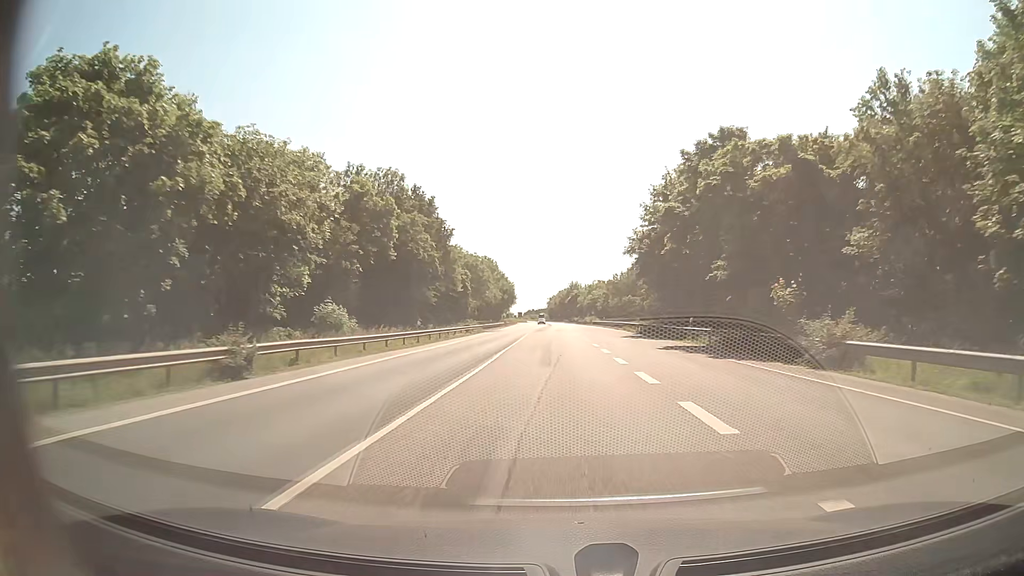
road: primary_link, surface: asphalt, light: Day
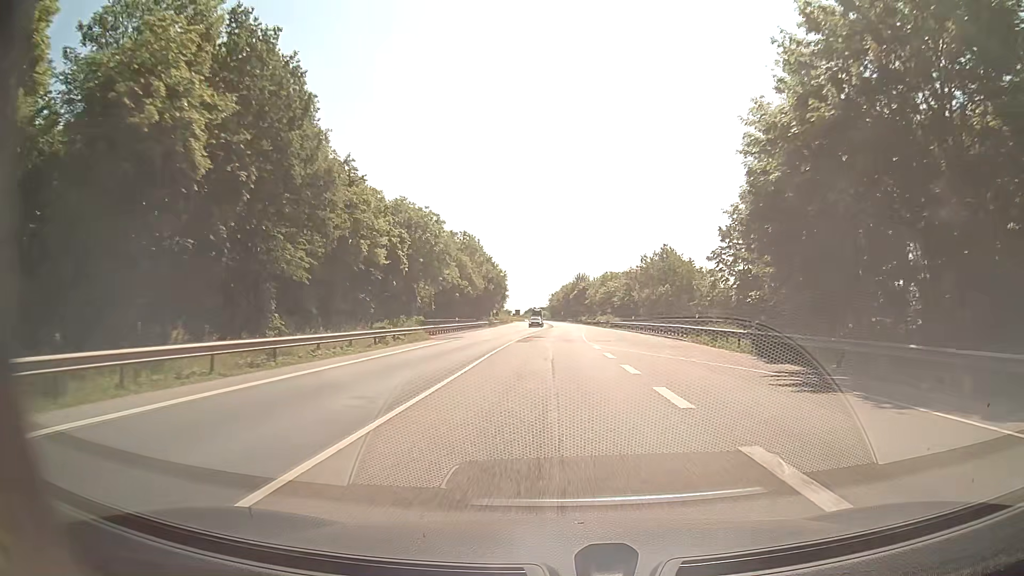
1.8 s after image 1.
(0.0, +33.9) m; 0°
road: secondary
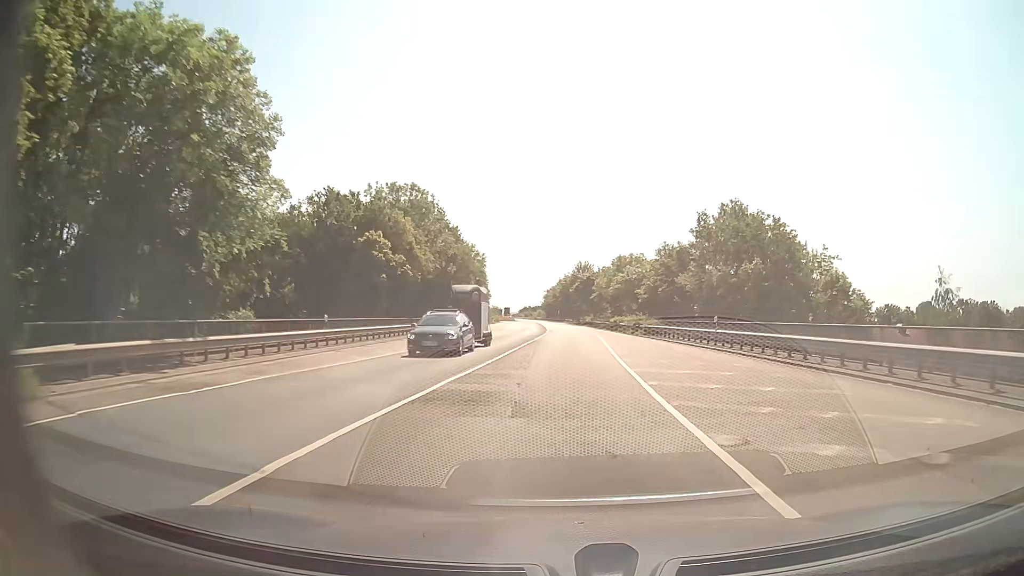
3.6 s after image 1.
(-0.1, +33.9) m; 0°
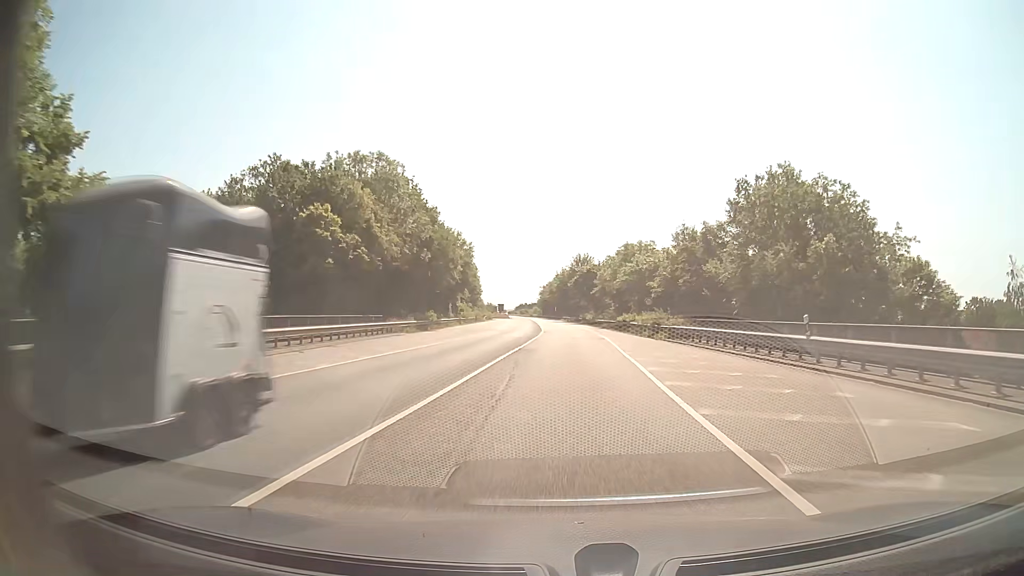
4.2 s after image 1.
(+0.1, +11.3) m; 0°
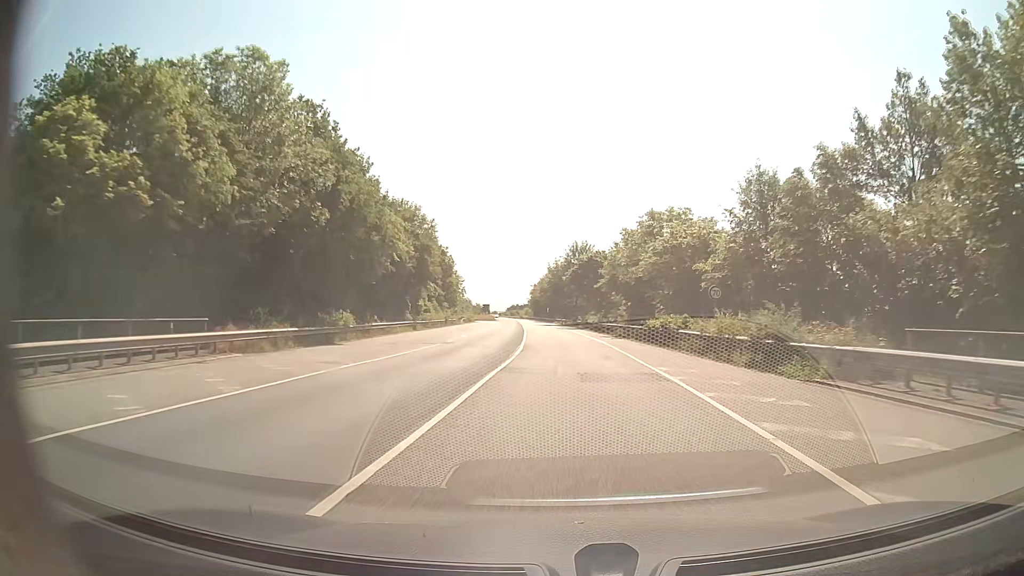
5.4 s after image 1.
(+0.1, +22.6) m; +1°
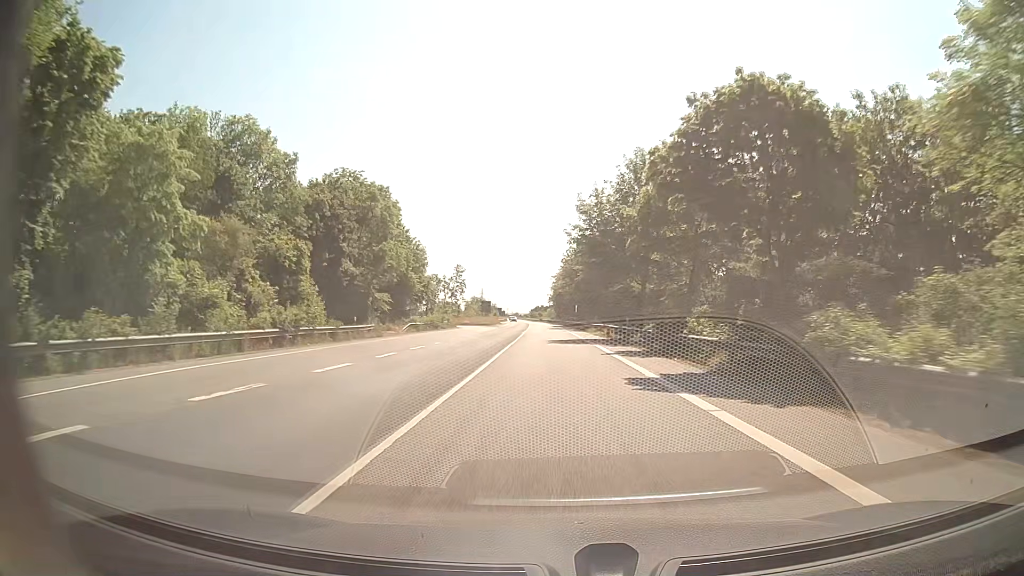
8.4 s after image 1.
(-0.8, +56.4) m; -2°
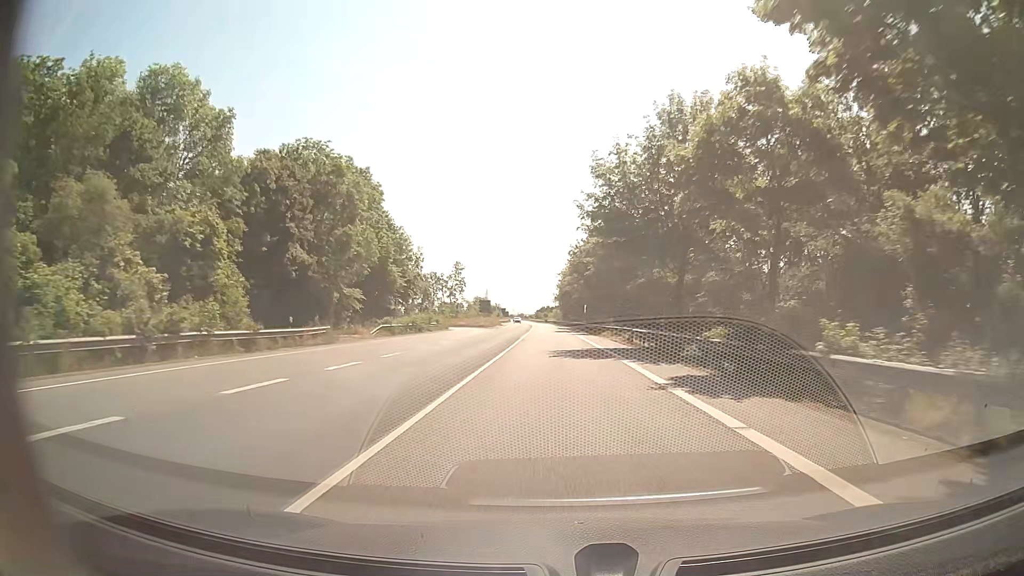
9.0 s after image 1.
(-0.1, +11.3) m; -1°
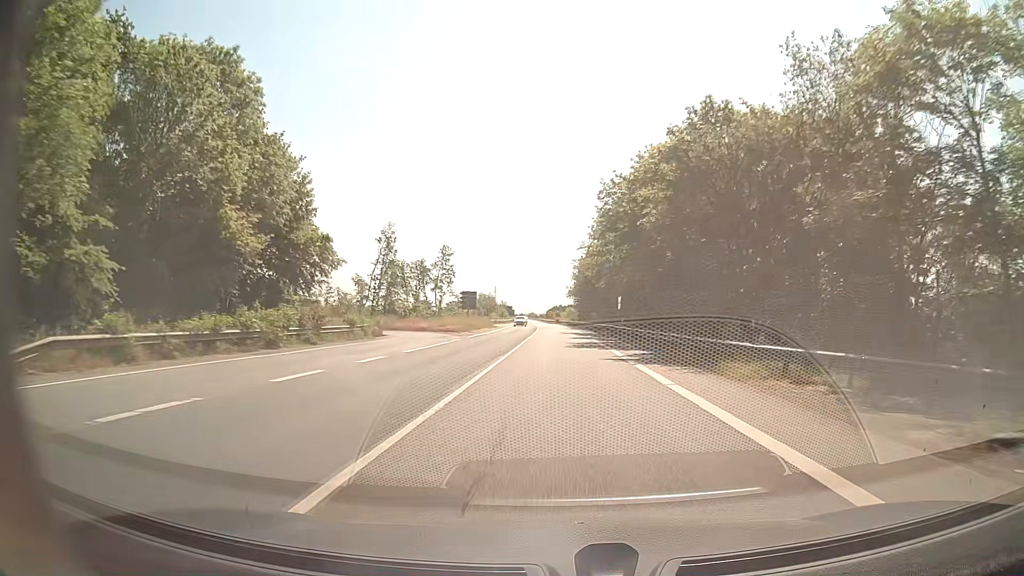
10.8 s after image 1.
(-0.3, +33.9) m; -1°
(0, +10) (0, +20) (0, +30) (0, +40) (0, +50) (0, +60) (0, +70) (0, +80) (-1, +90) (-1, +100) m
